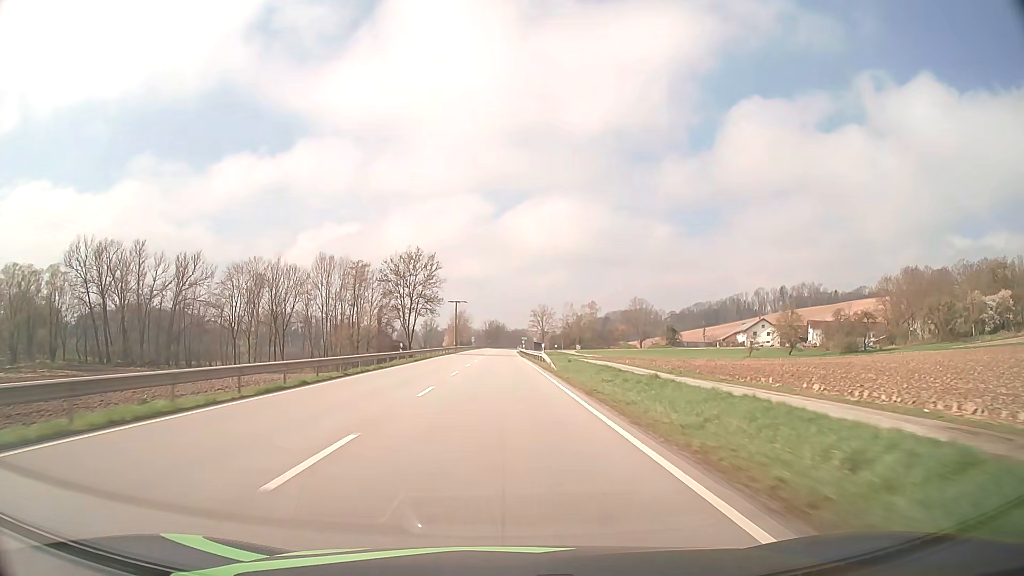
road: primary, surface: asphalt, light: Day
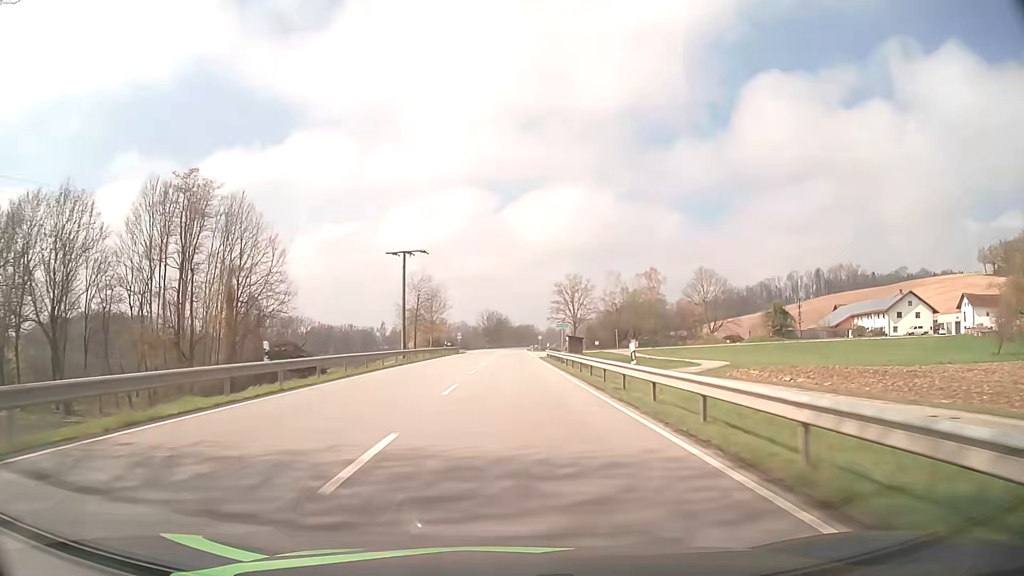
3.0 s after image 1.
(-0.6, +78.9) m; 0°
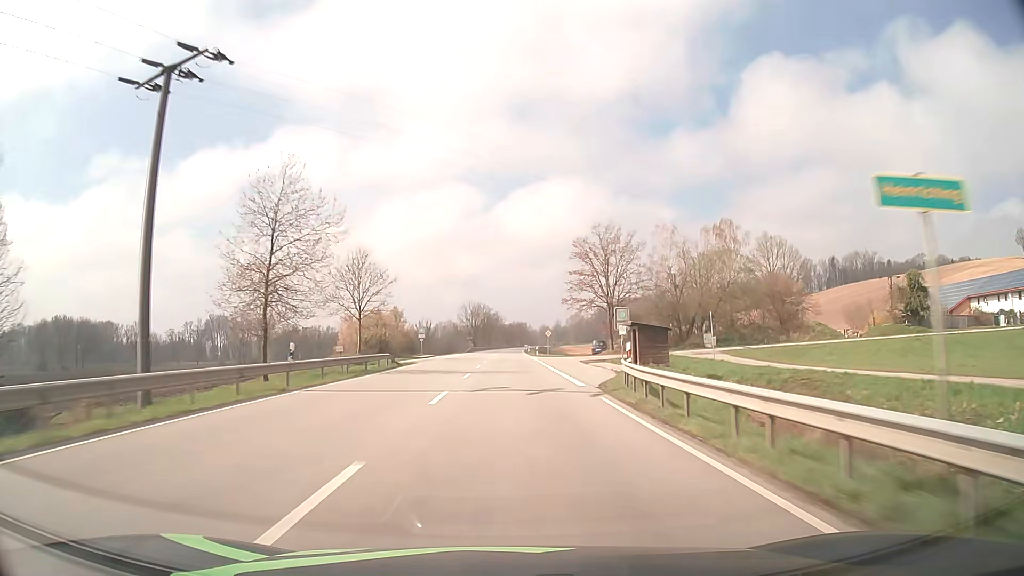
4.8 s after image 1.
(+0.3, +47.4) m; +1°
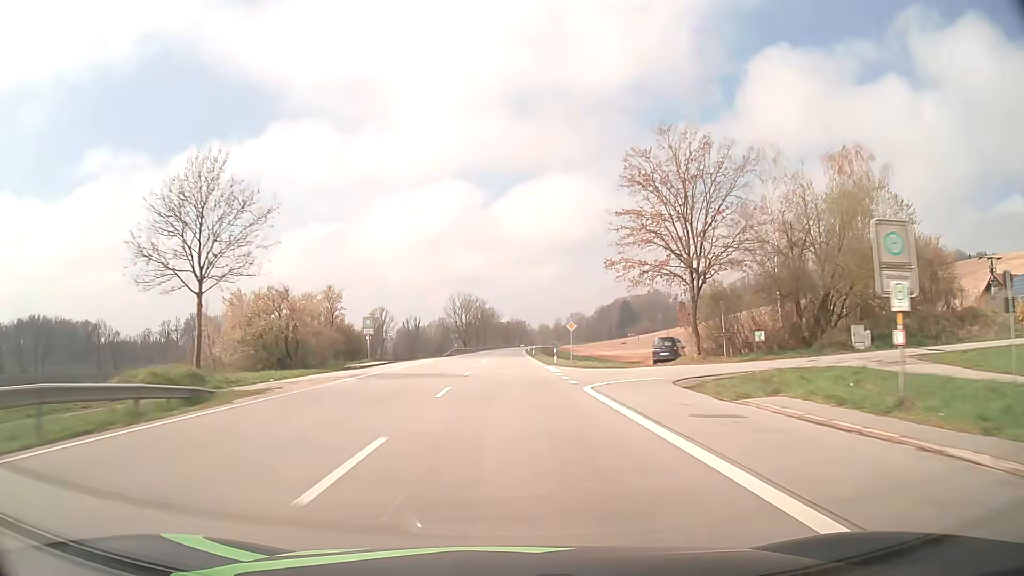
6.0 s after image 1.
(0.0, +31.6) m; 0°
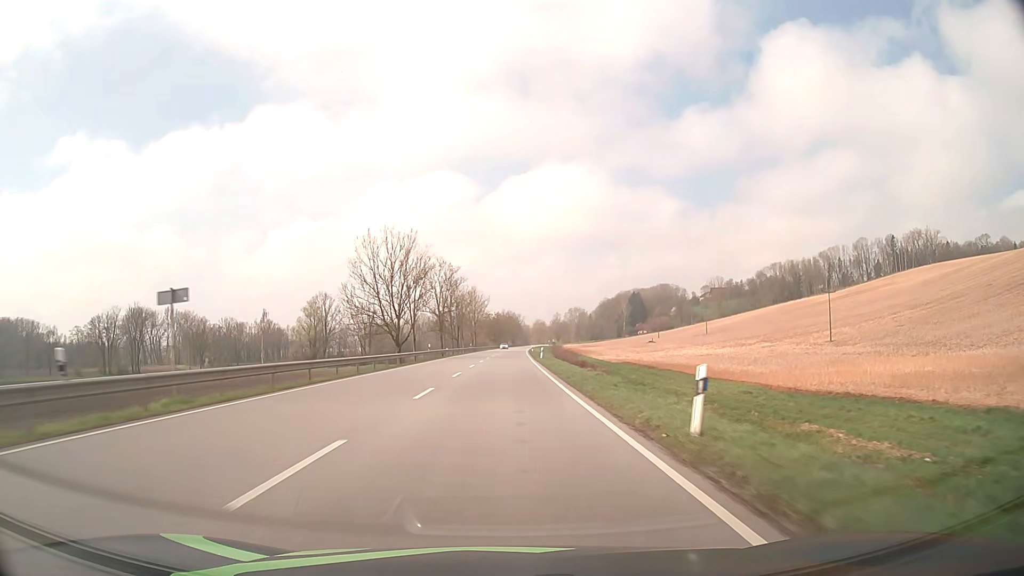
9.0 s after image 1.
(+0.6, +79.1) m; +1°
(0, +10) (0, +20) (0, +30) (0, +40) (0, +50) (0, +60) (+1, +70) (+1, +80) (+1, +90) (+1, +100) m
